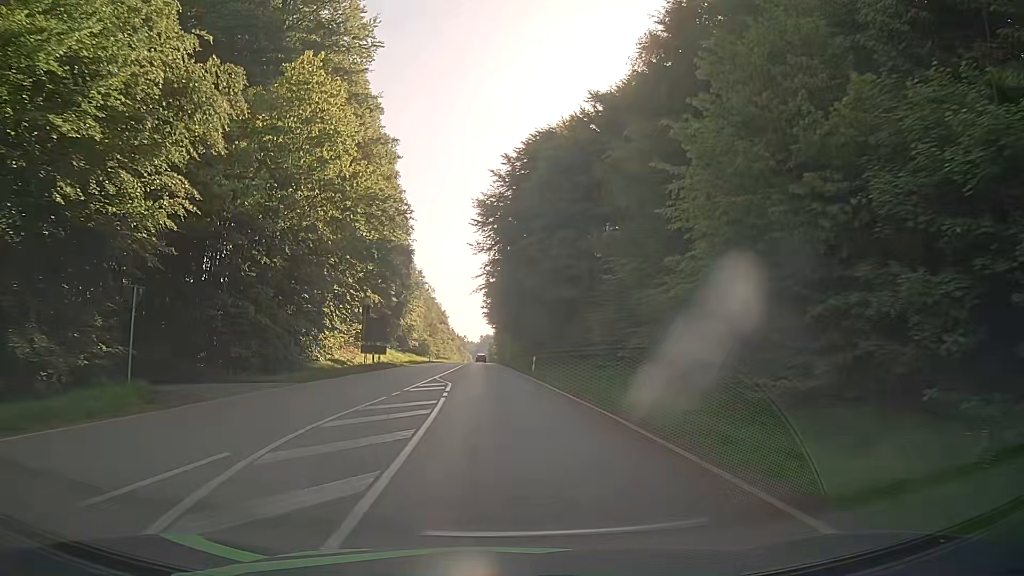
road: secondary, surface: asphalt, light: Day
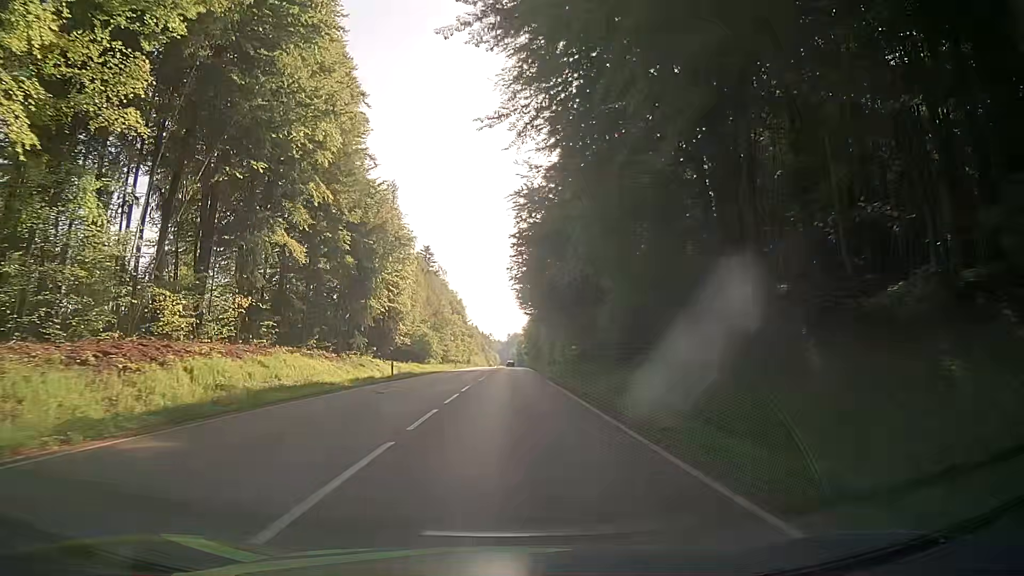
(-1.9, +48.2) m; -3°
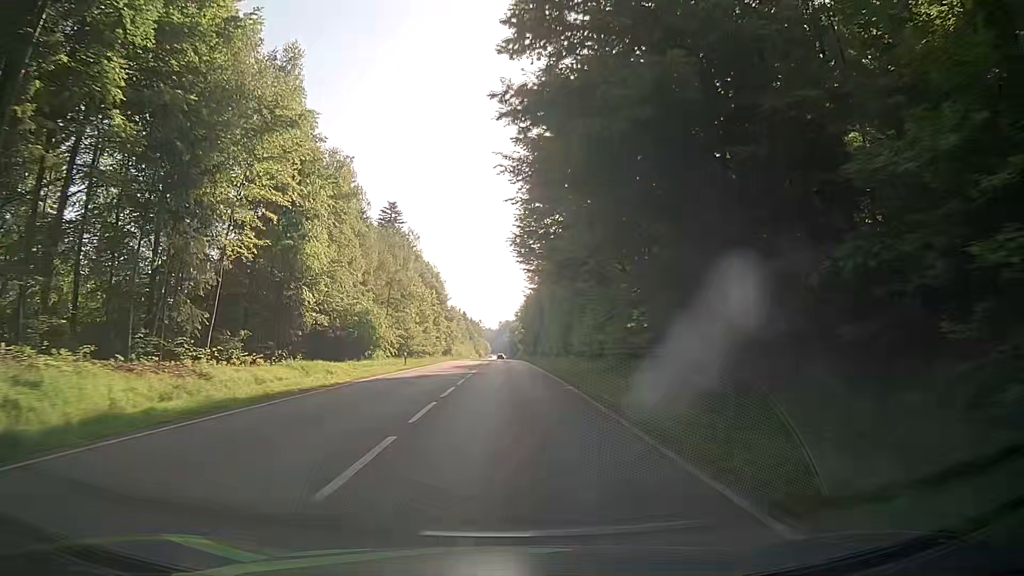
(+0.2, +36.2) m; 0°
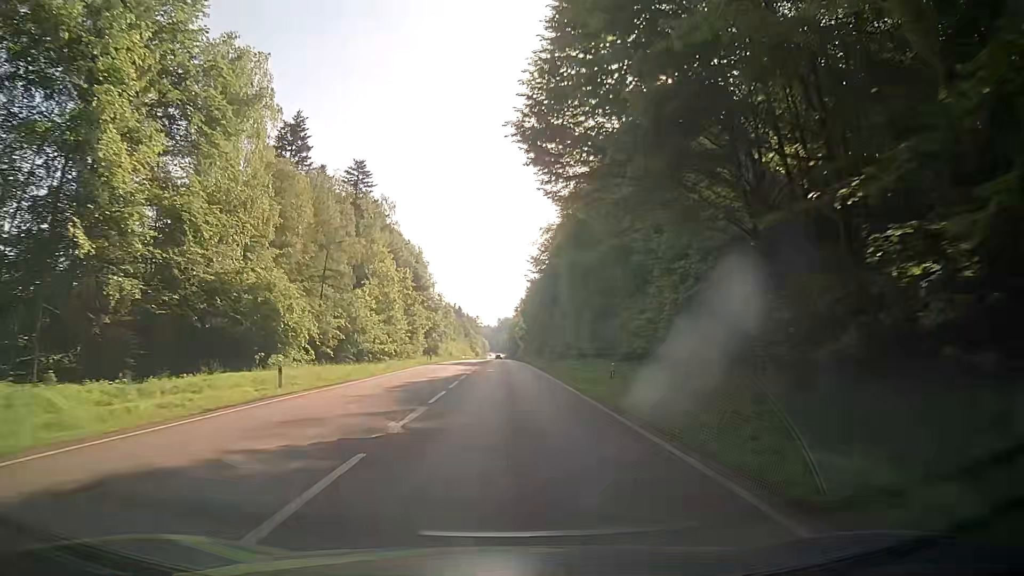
(+0.4, +26.1) m; +1°
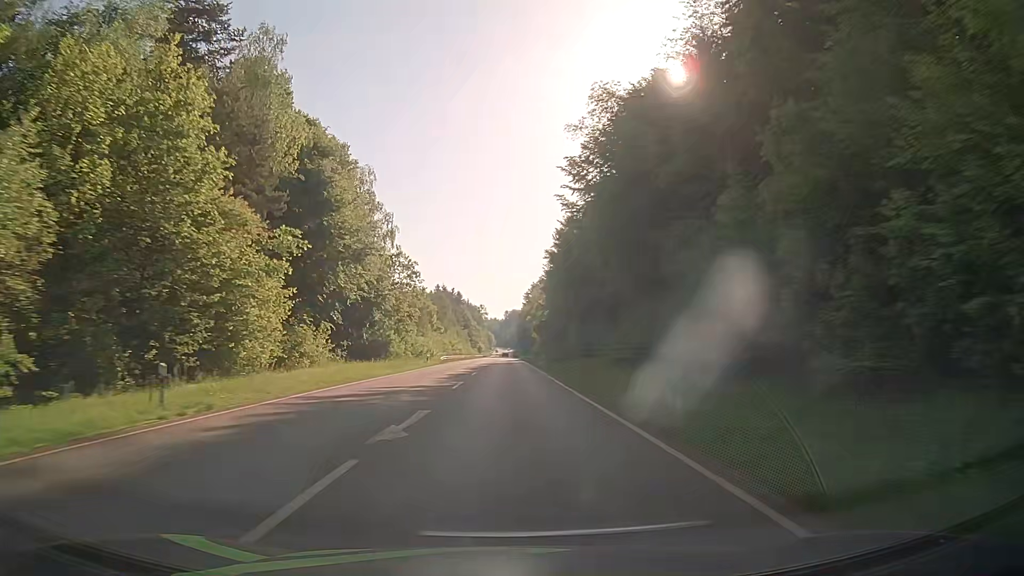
(-0.7, +54.6) m; -1°
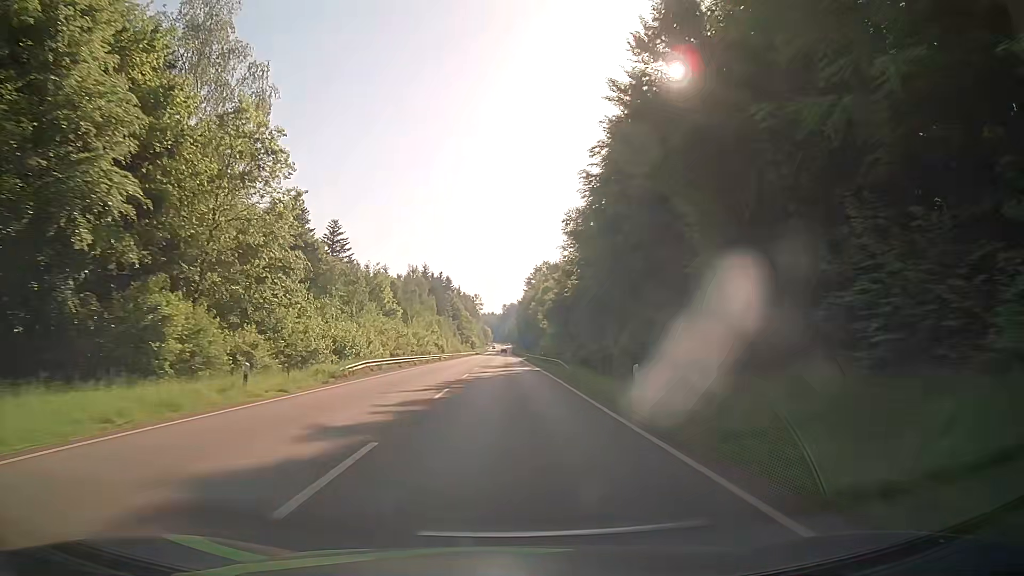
(+0.2, +41.5) m; +1°
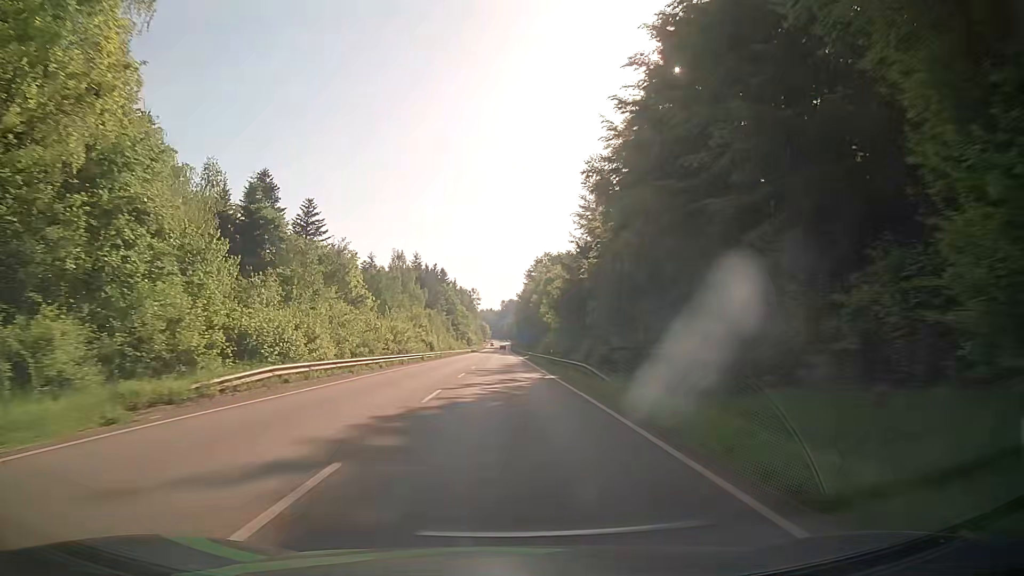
(0.0, +13.9) m; 0°
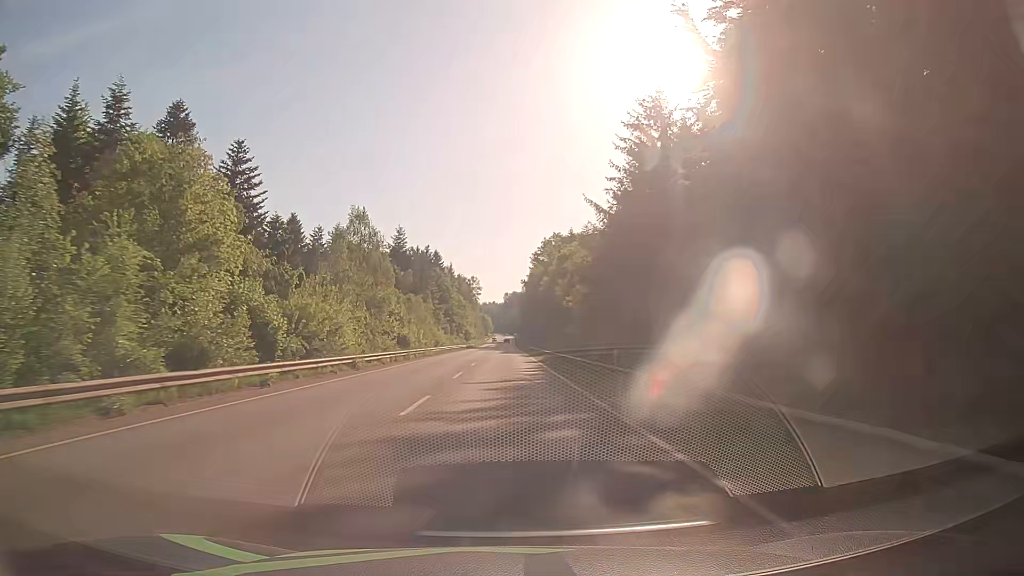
(0.0, +27.2) m; 0°
(0, +10) (0, +20) (0, +30) (0, +40) (0, +50) (0, +60) (0, +70) (0, +80) (0, +90) (0, +100) m
